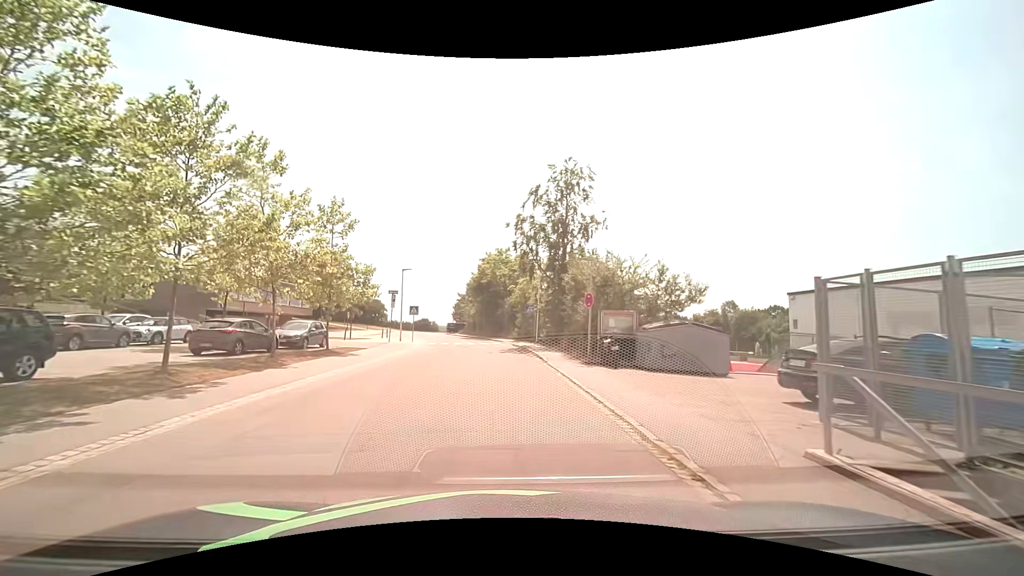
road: residential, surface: asphalt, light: Day
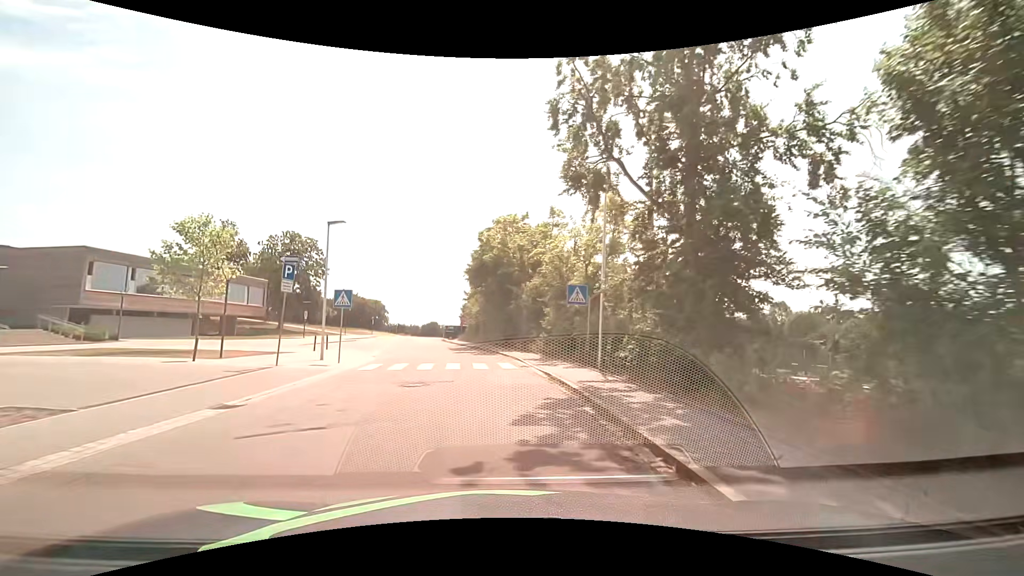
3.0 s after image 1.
(-0.1, +20.7) m; -1°
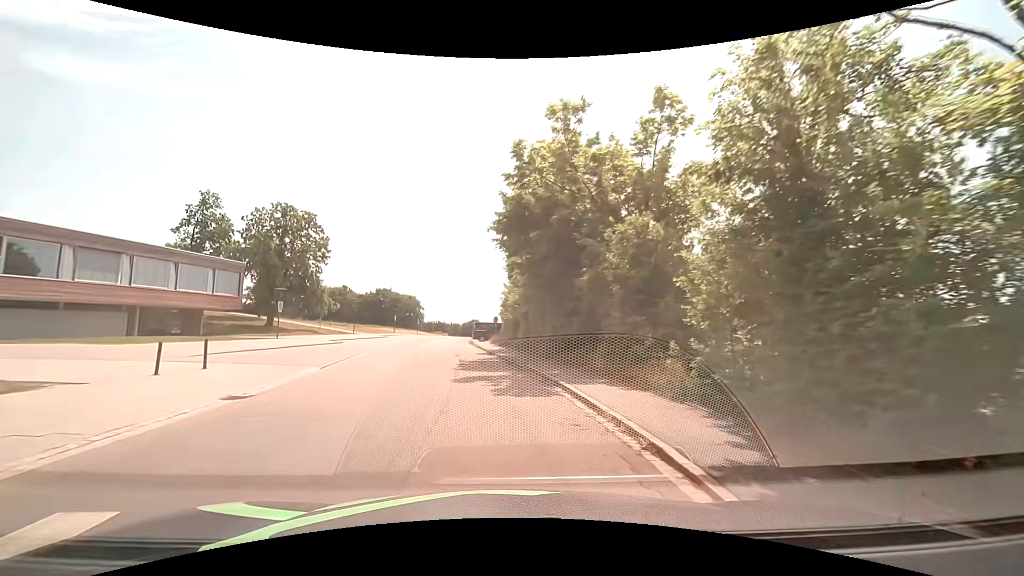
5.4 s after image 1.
(-0.5, +16.7) m; -4°
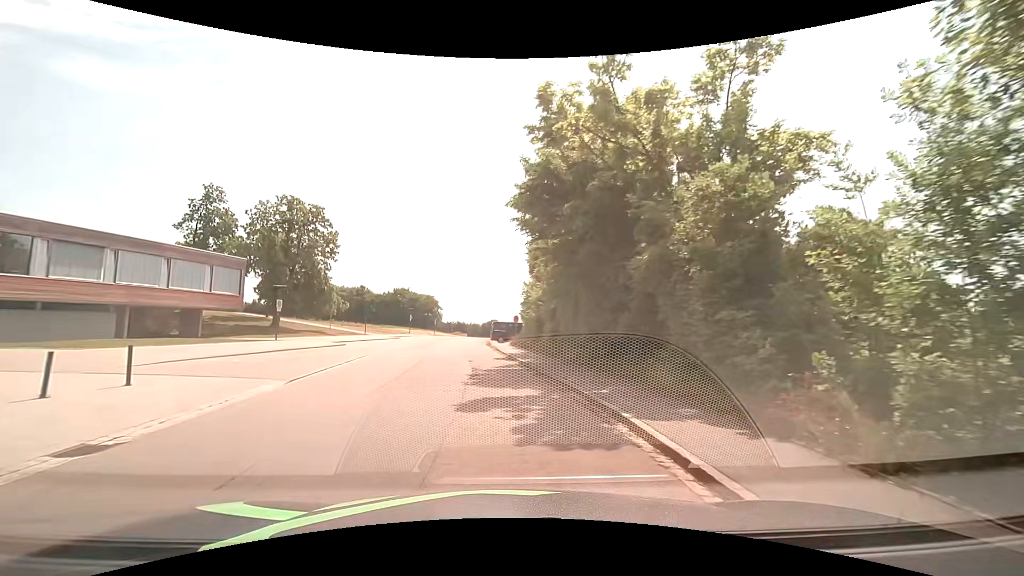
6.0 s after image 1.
(-0.1, +4.2) m; -2°
